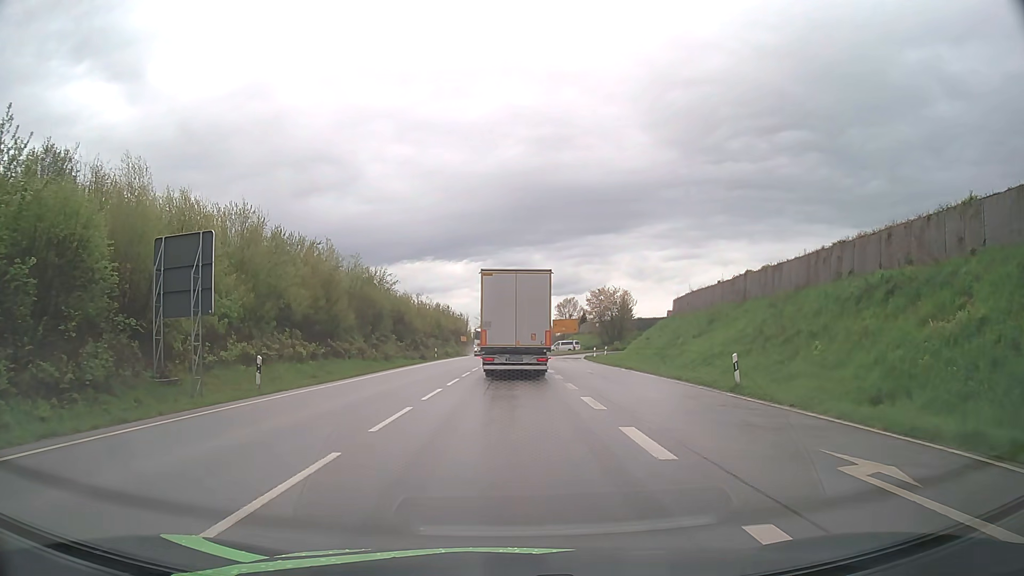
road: primary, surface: asphalt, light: Day
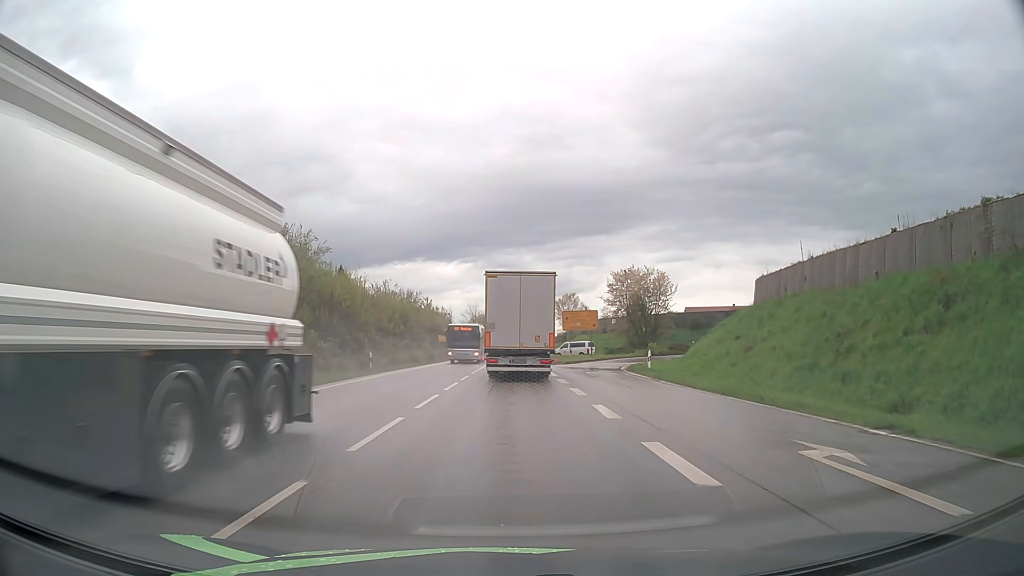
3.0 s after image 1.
(+0.2, +25.6) m; +1°
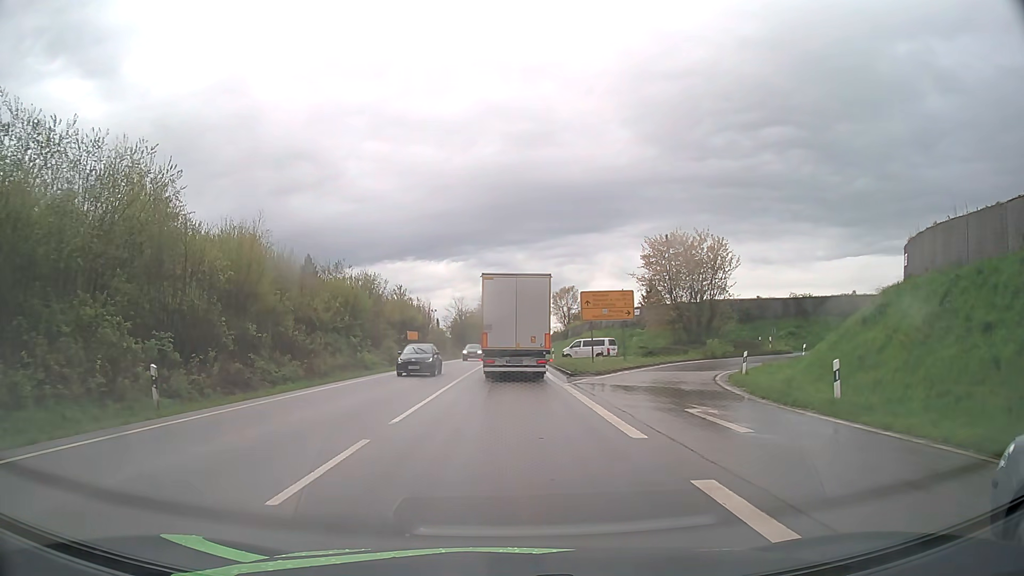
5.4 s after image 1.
(+0.1, +20.8) m; 0°
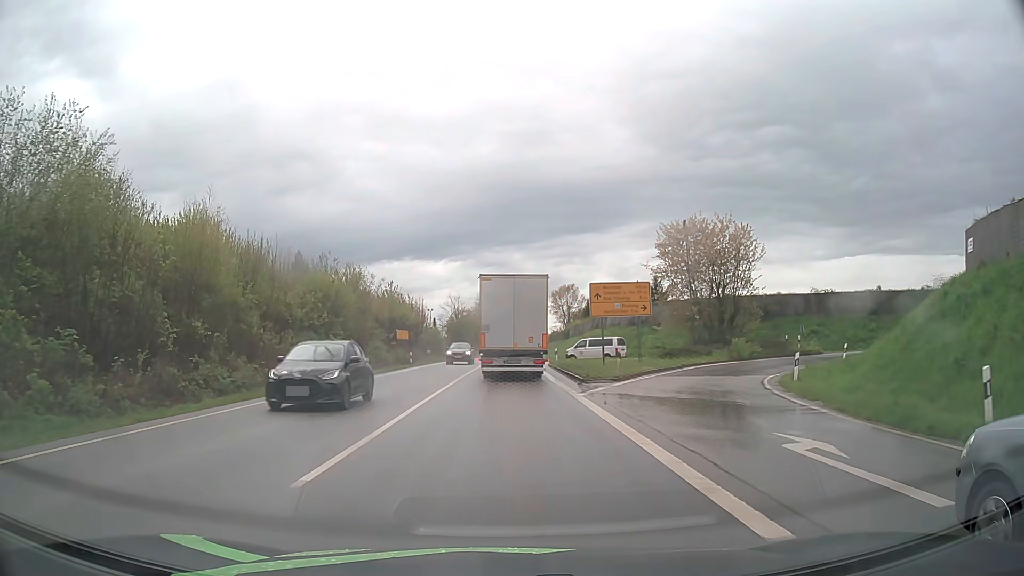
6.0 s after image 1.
(0.0, +5.3) m; 0°
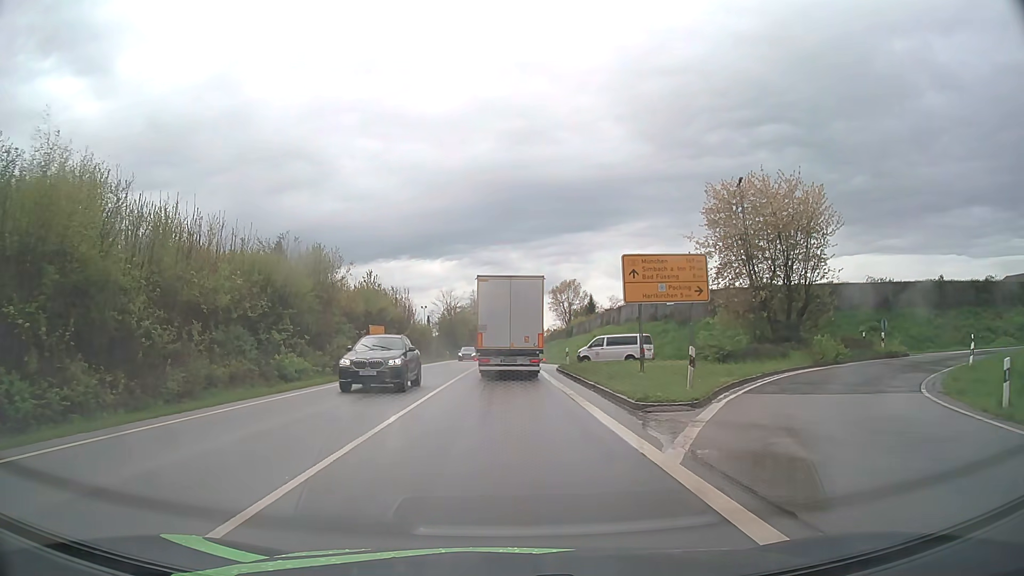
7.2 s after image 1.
(0.0, +10.8) m; 0°
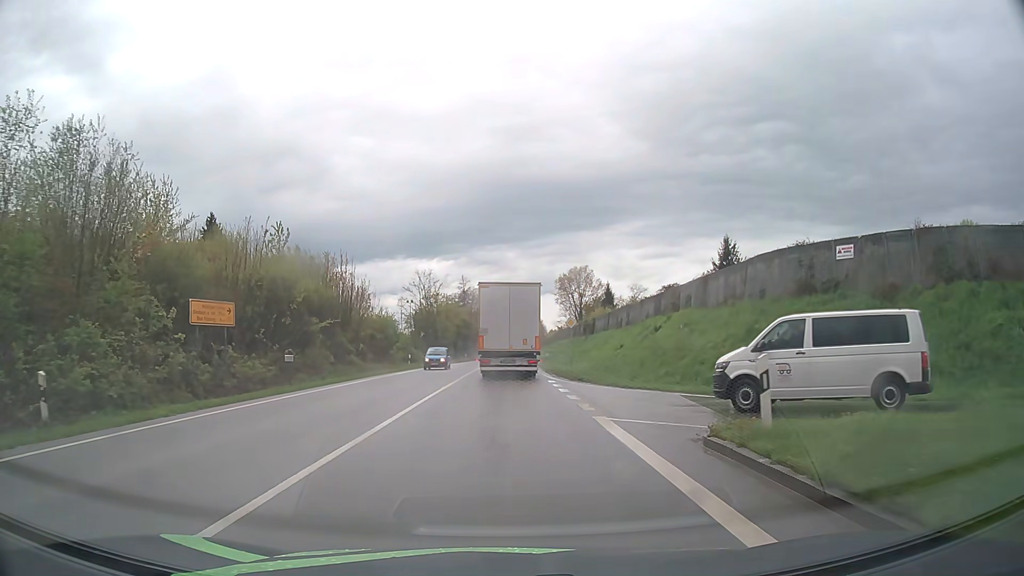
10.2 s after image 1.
(0.0, +28.9) m; 0°
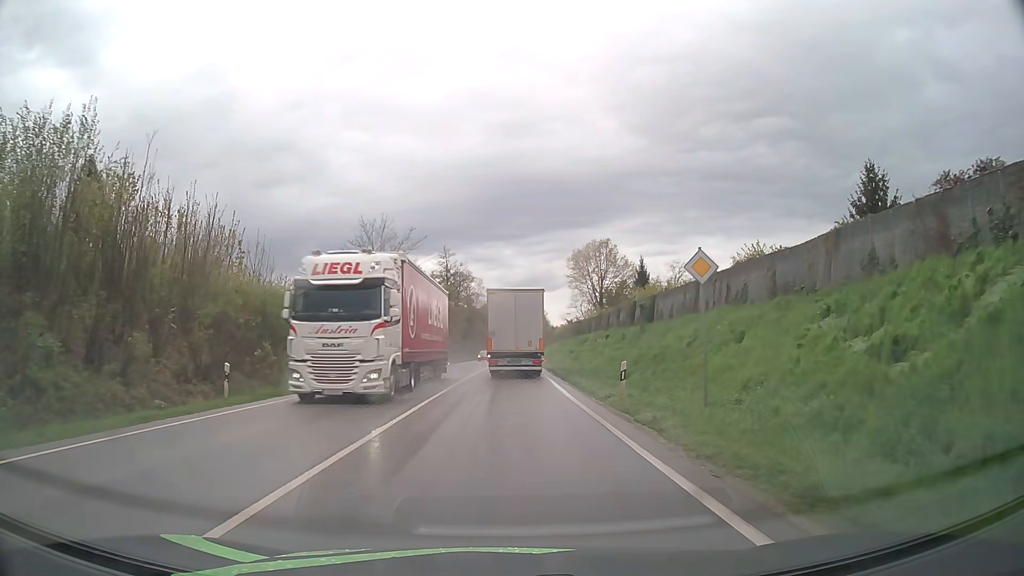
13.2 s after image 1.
(0.0, +32.2) m; 0°
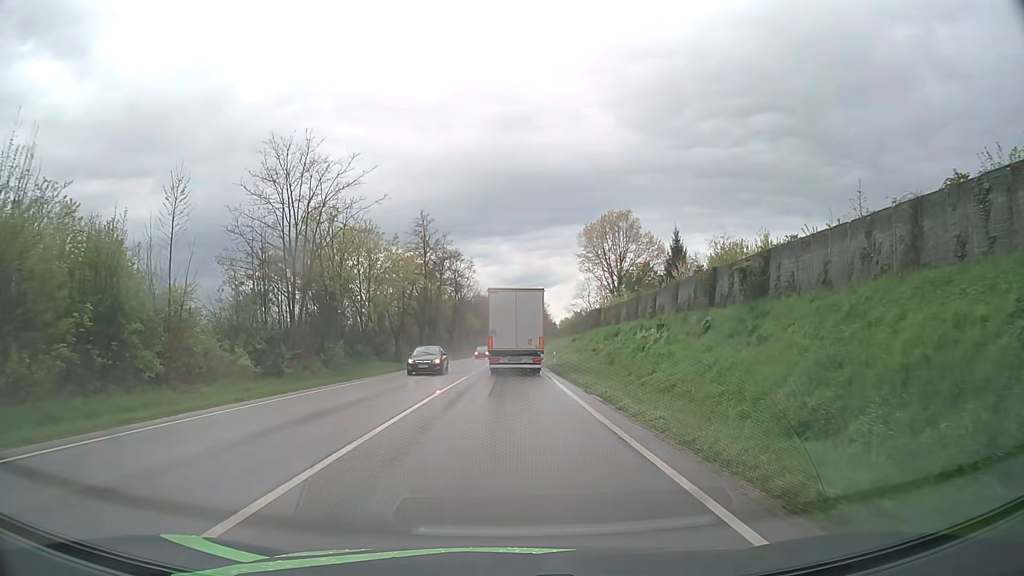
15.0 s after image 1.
(+0.1, +20.9) m; 0°
(0, +10) (0, +20) (0, +30) (0, +40) (+1, +50) (+1, +60) (+1, +70) (+1, +80) (+2, +90) (+2, +100) m
